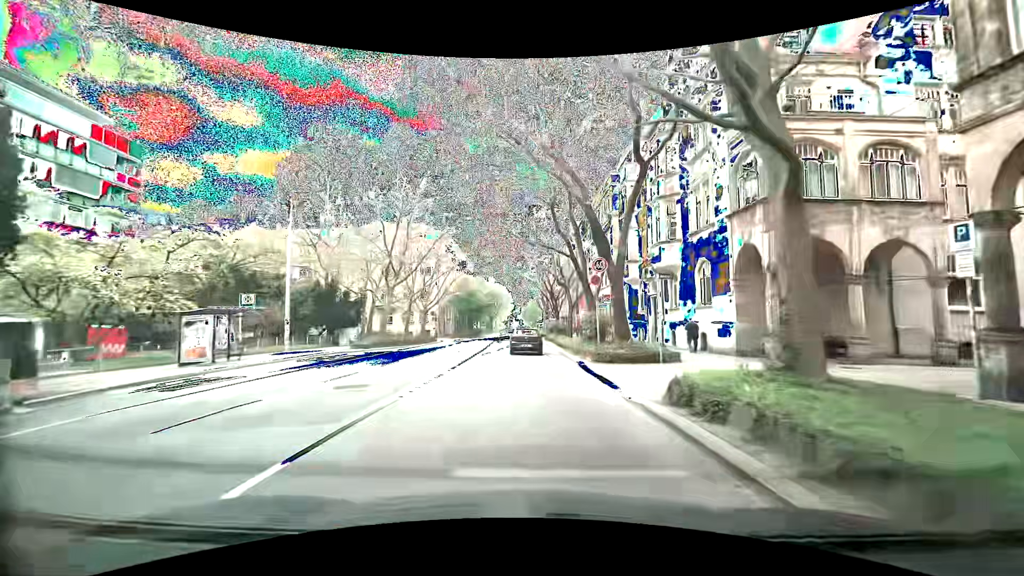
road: secondary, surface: asphalt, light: Day
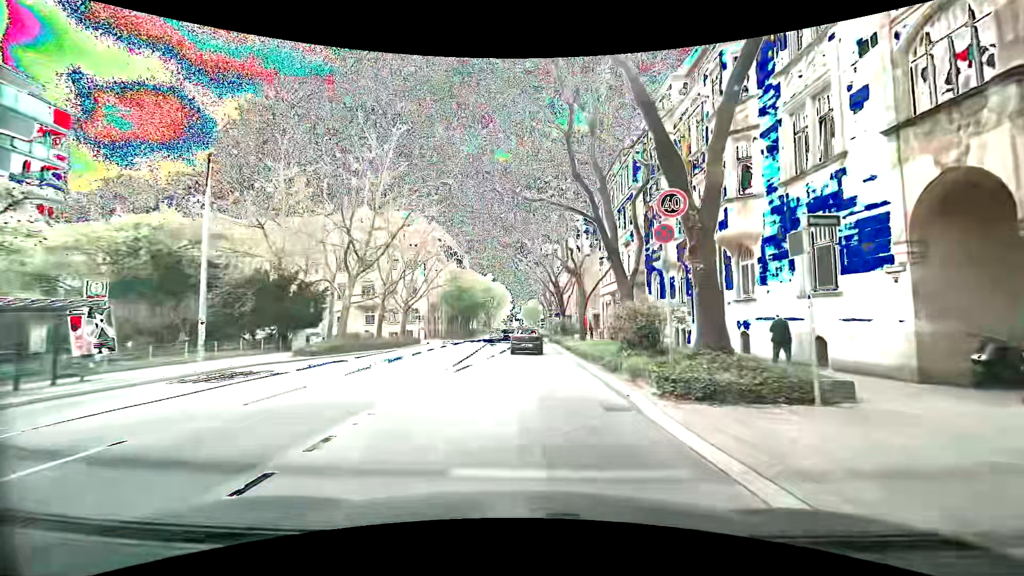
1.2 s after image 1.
(+0.1, +9.6) m; +2°
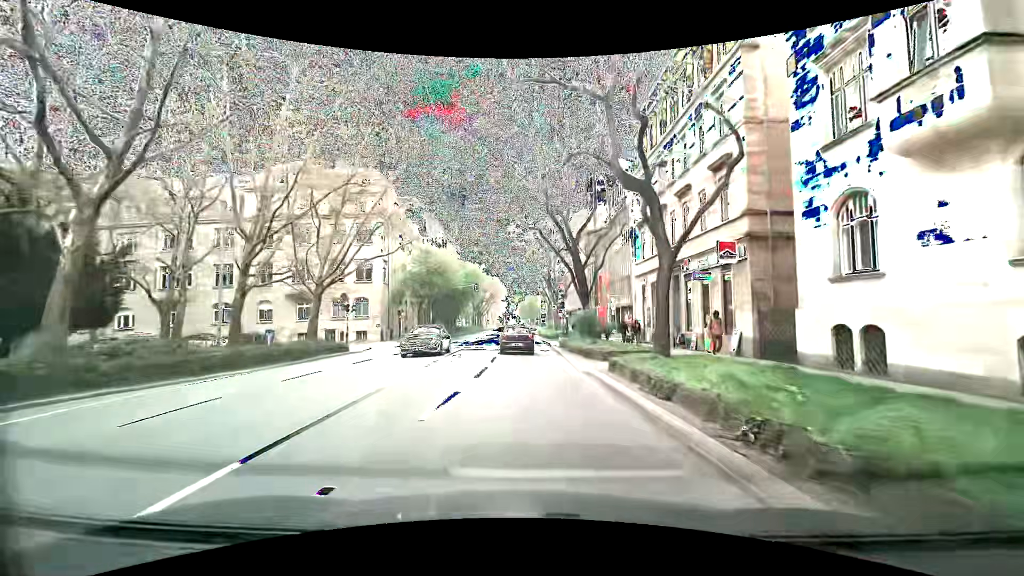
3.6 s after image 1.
(-0.2, +20.4) m; -1°
